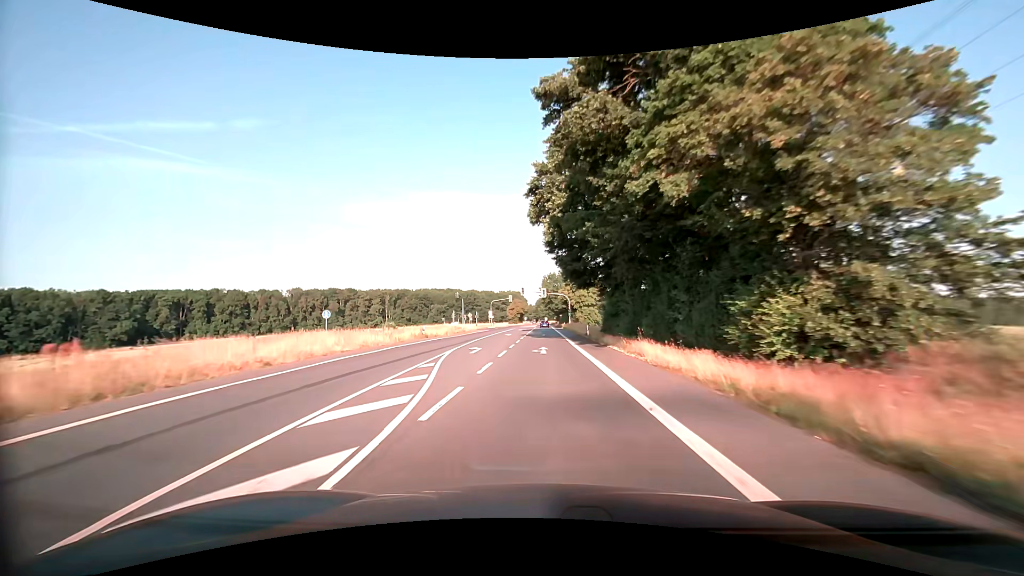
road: secondary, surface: asphalt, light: Day
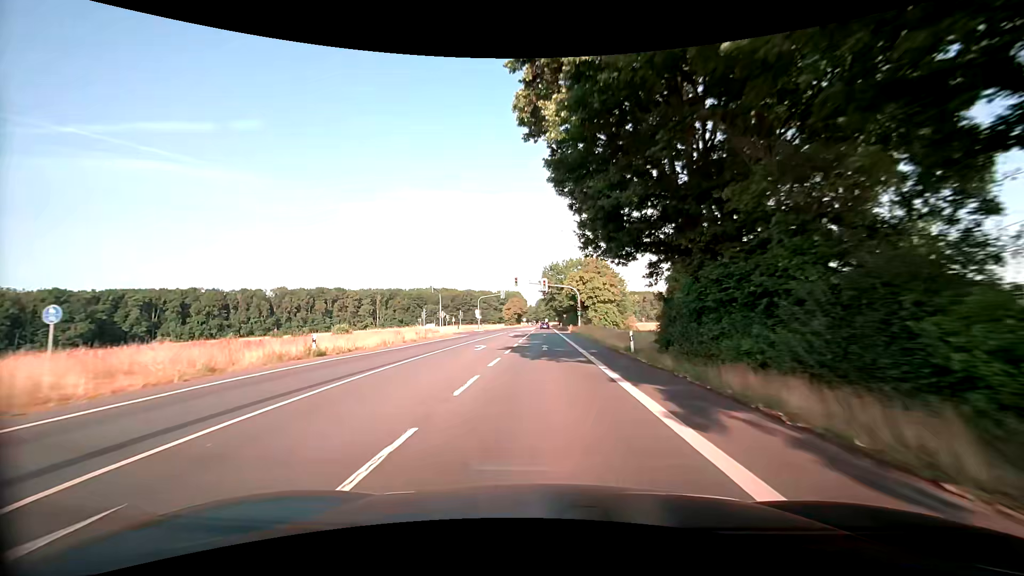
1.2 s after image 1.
(0.0, +21.8) m; 0°
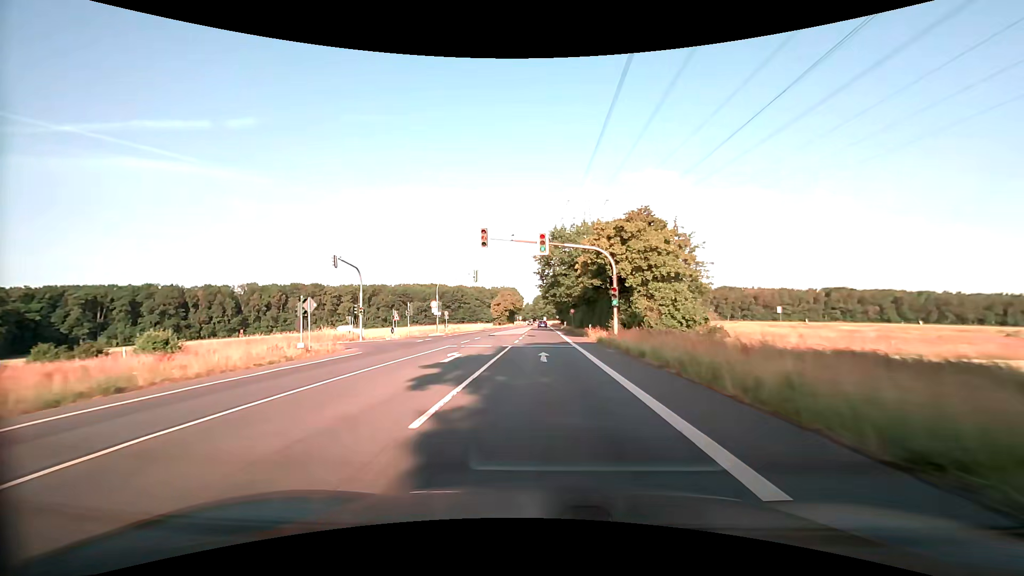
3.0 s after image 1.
(0.0, +32.7) m; 0°
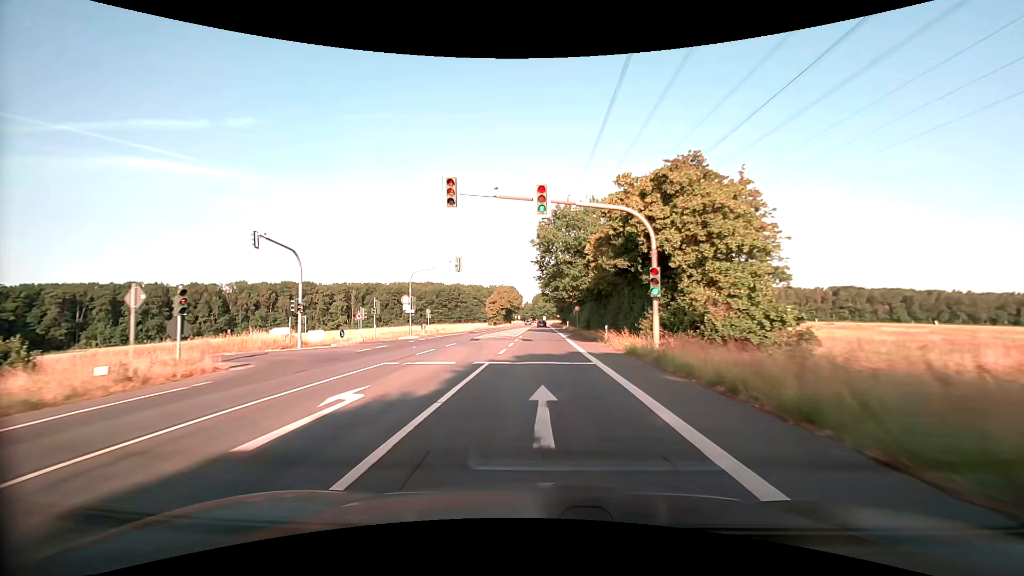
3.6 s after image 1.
(0.0, +10.9) m; 0°
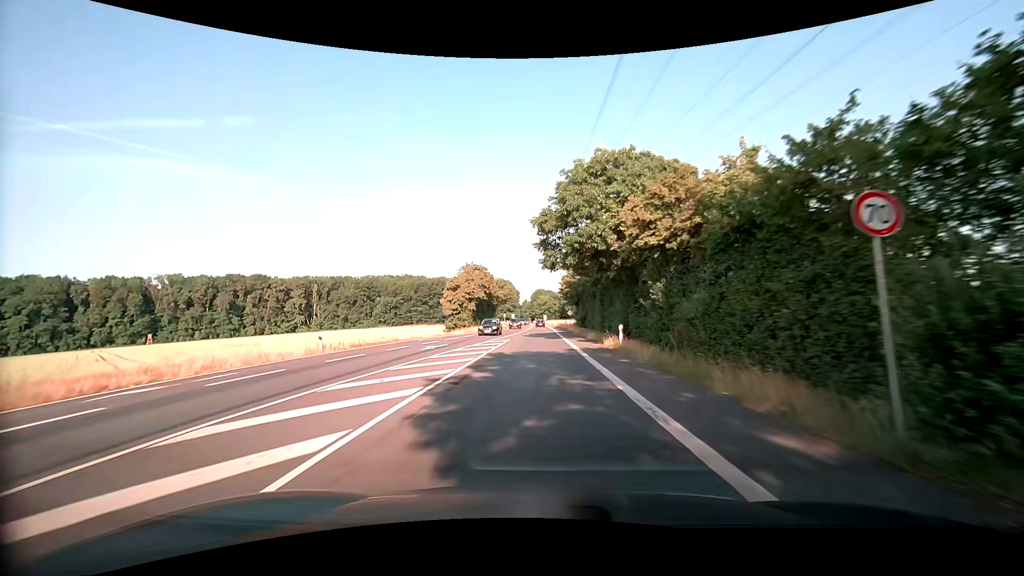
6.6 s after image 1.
(-0.2, +54.6) m; 0°
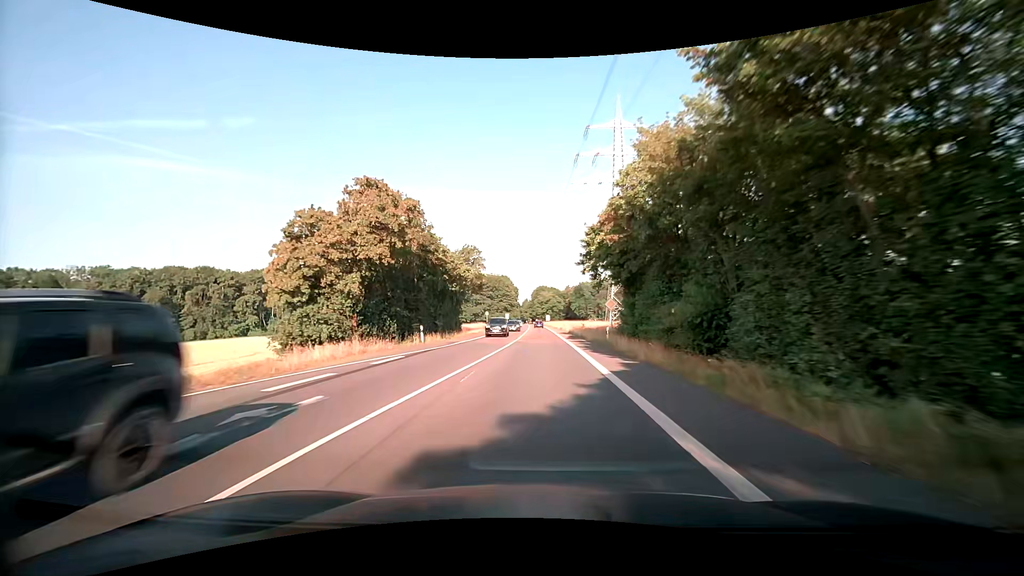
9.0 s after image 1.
(-0.1, +43.7) m; 0°
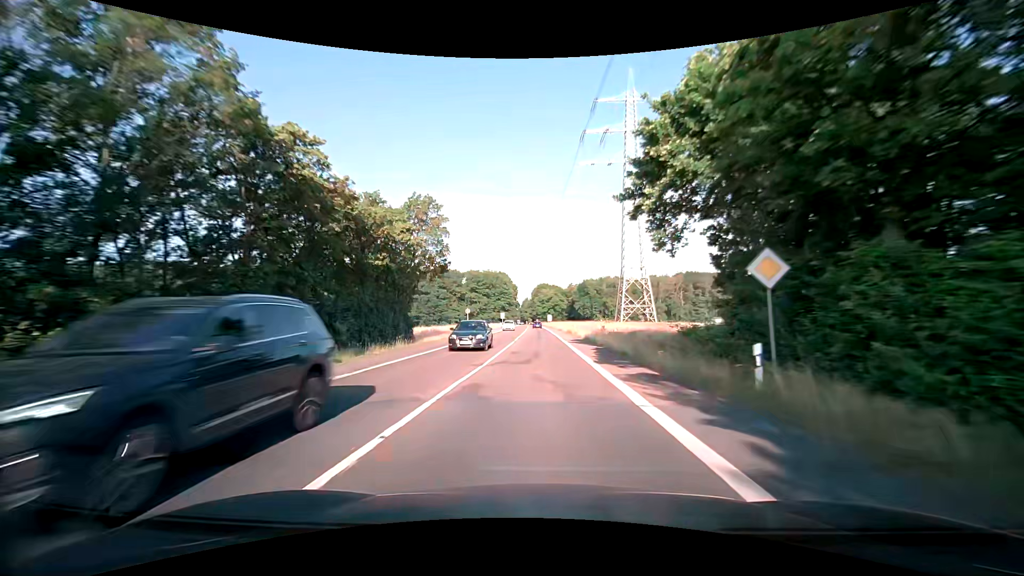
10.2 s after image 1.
(+0.1, +21.9) m; 0°
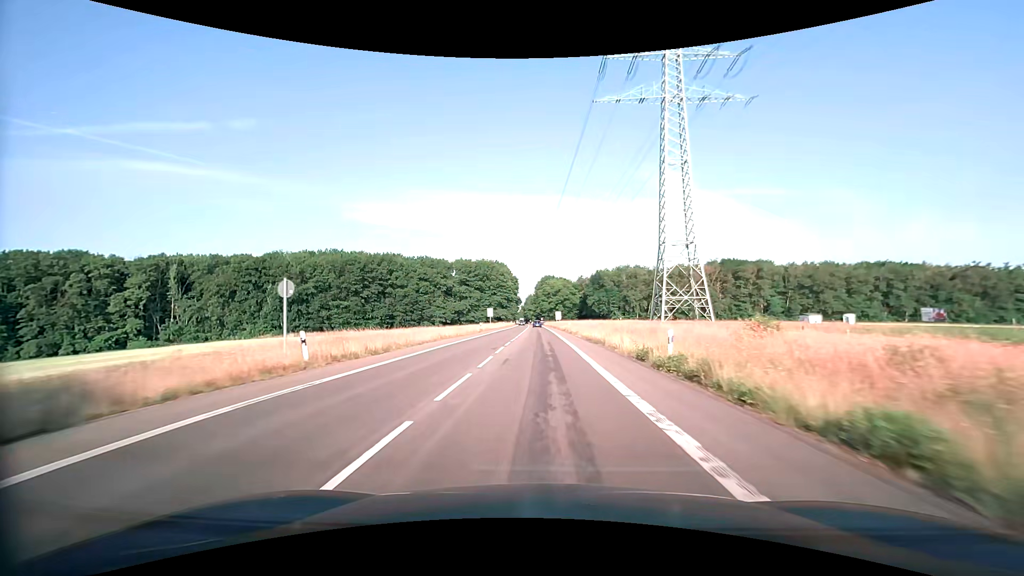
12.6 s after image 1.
(-0.1, +43.7) m; 0°
(0, +10) (0, +20) (0, +30) (0, +40) (0, +50) (0, +60) (-1, +70) (-1, +80) (-1, +90) (-1, +100) m
